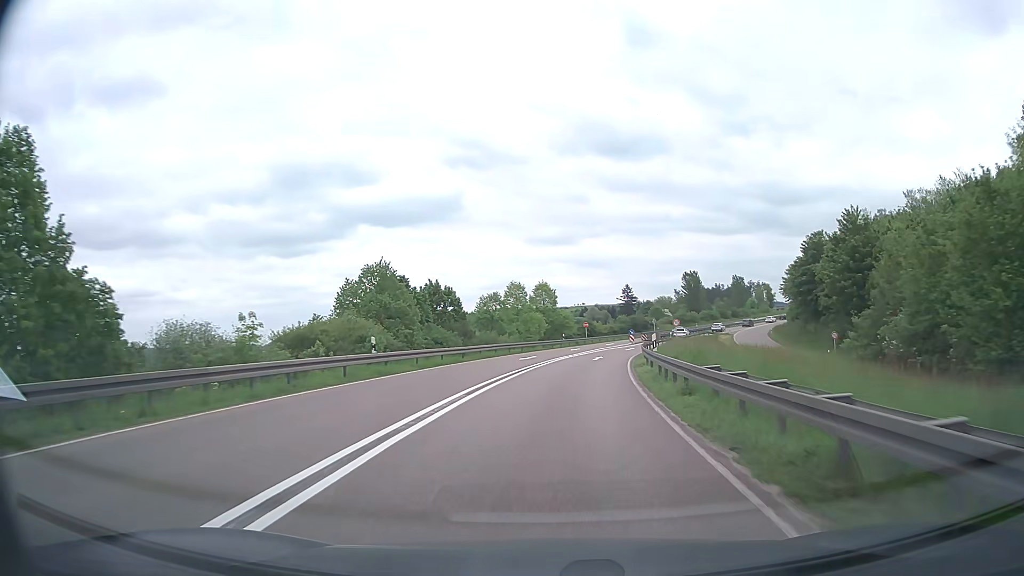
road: trunk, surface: asphalt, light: Day
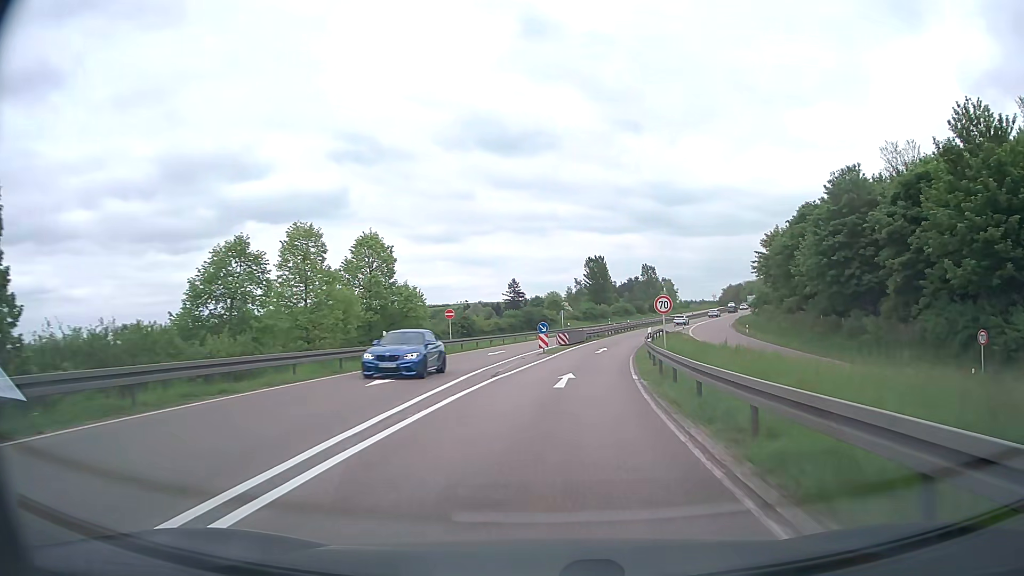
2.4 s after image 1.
(+3.6, +40.7) m; +10°
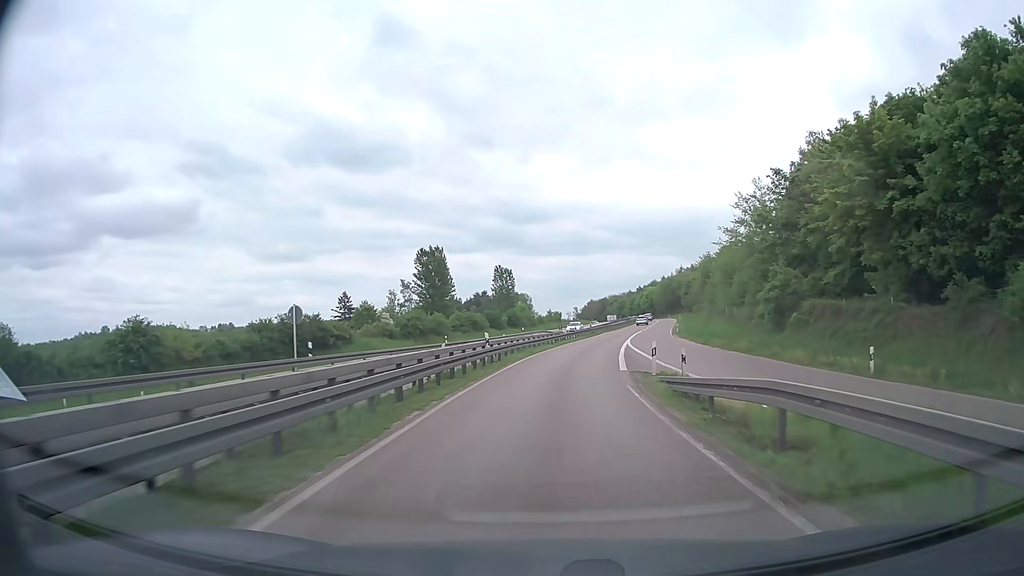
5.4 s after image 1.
(+5.9, +52.6) m; +13°
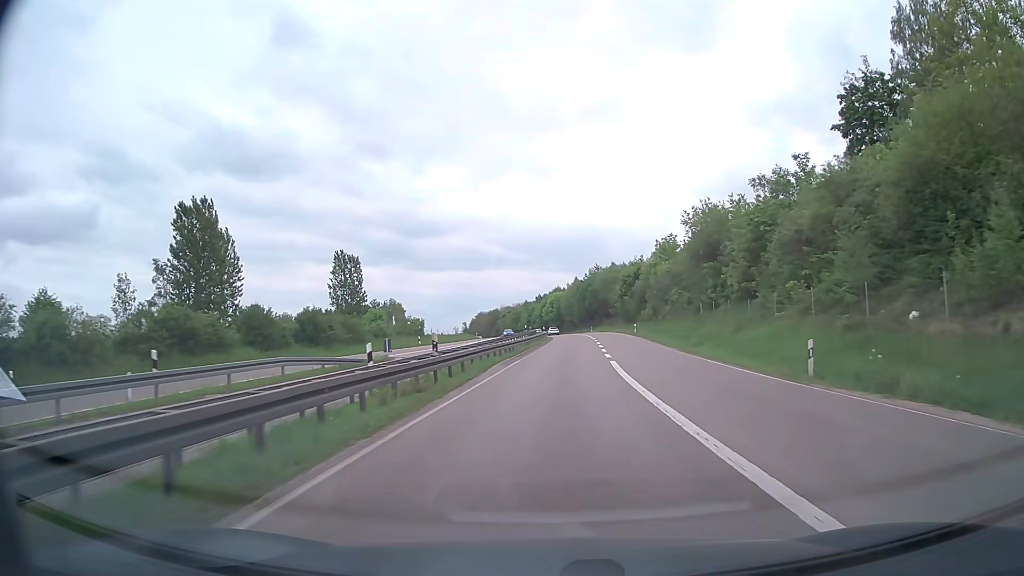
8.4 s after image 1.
(+4.9, +55.8) m; +9°
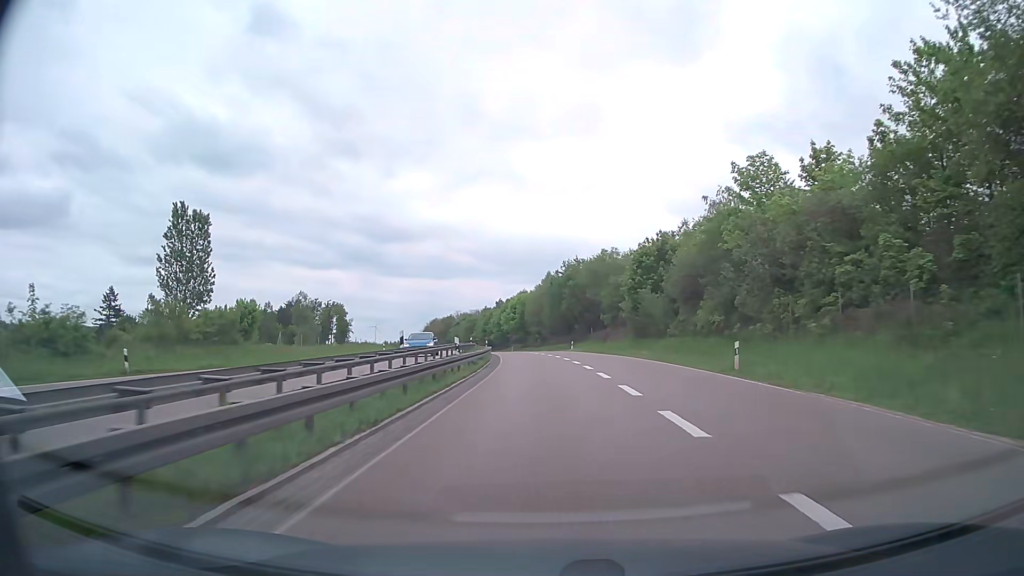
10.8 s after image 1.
(+1.7, +45.1) m; +3°
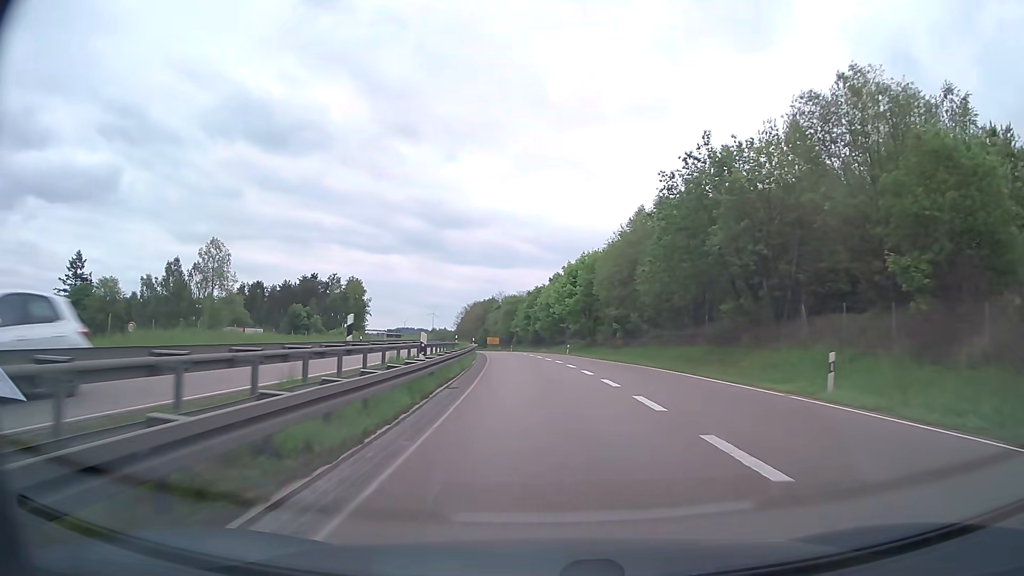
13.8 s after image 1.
(-2.1, +56.3) m; -5°
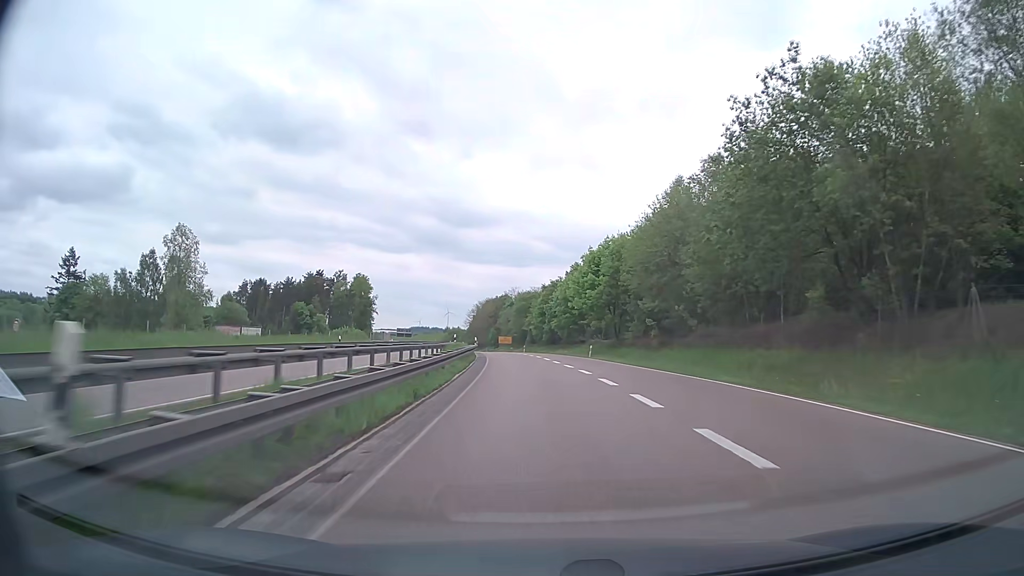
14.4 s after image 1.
(-0.1, +11.3) m; -1°
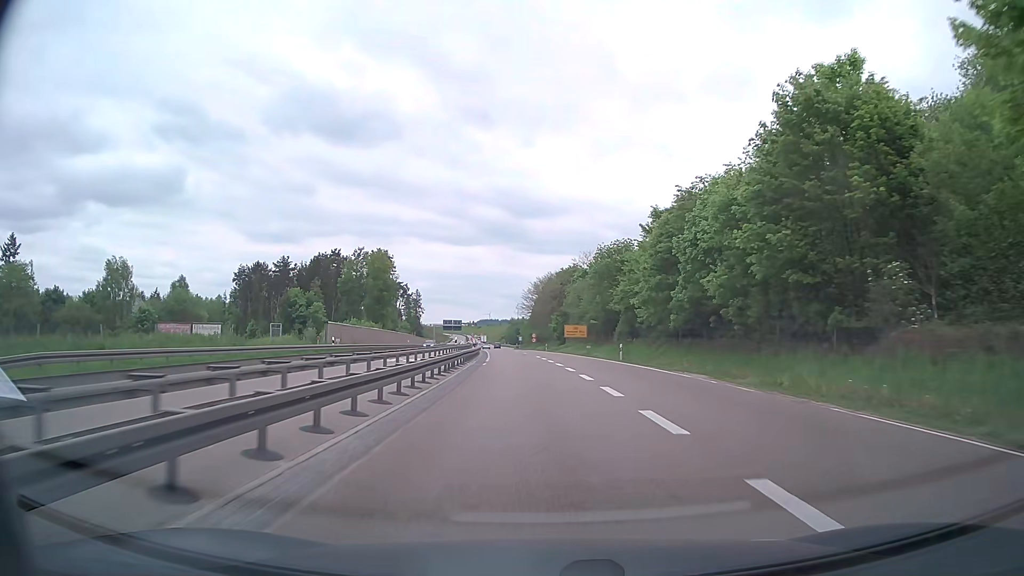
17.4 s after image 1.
(-3.0, +57.2) m; -6°
(0, +10) (0, +20) (-1, +30) (-1, +40) (-2, +50) (-2, +60) (-3, +70) (-3, +80) (-4, +90) (-4, +100) m
